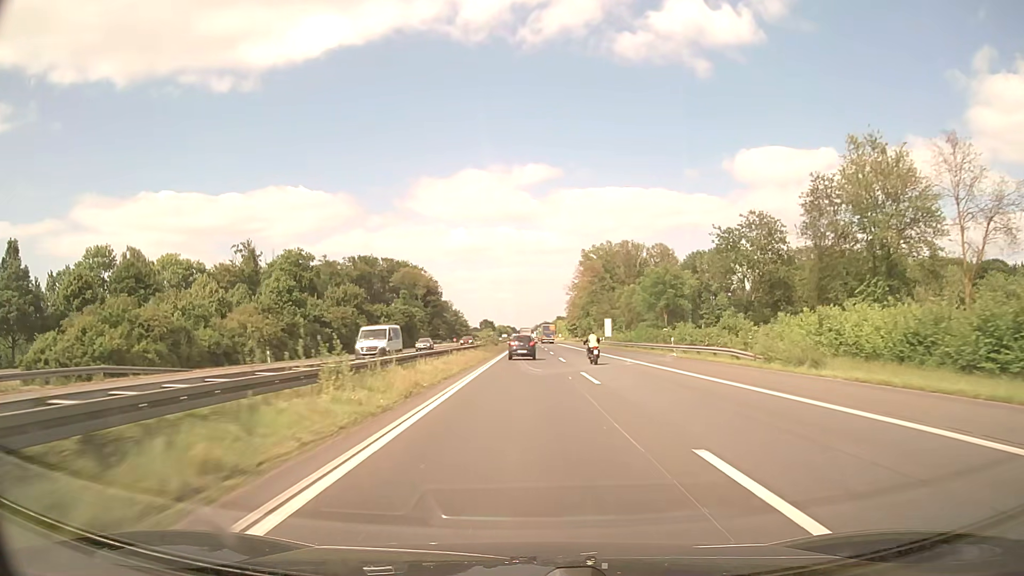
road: motorway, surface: asphalt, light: Day
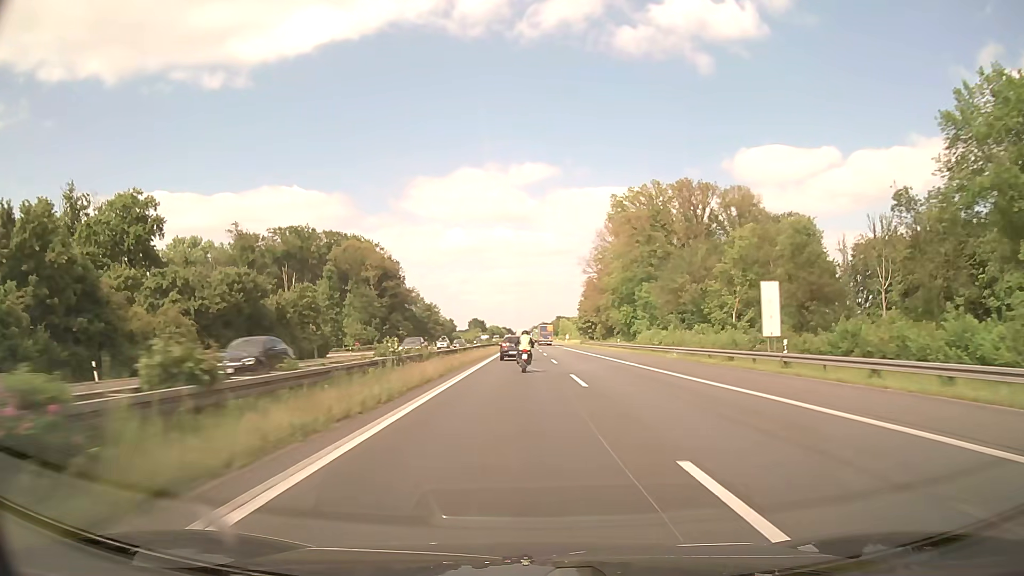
(+0.3, +72.8) m; 0°
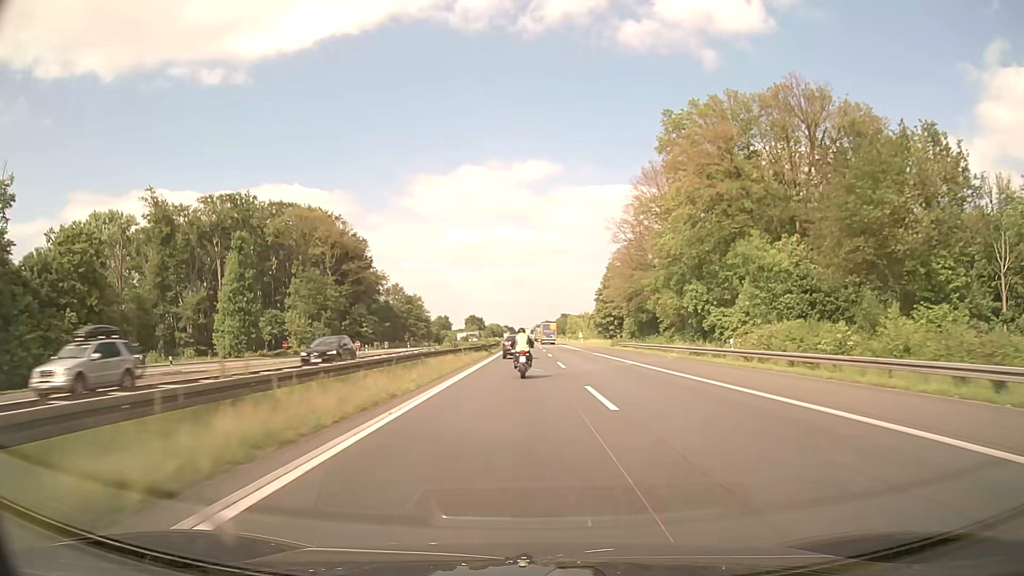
(-0.2, +42.6) m; 0°
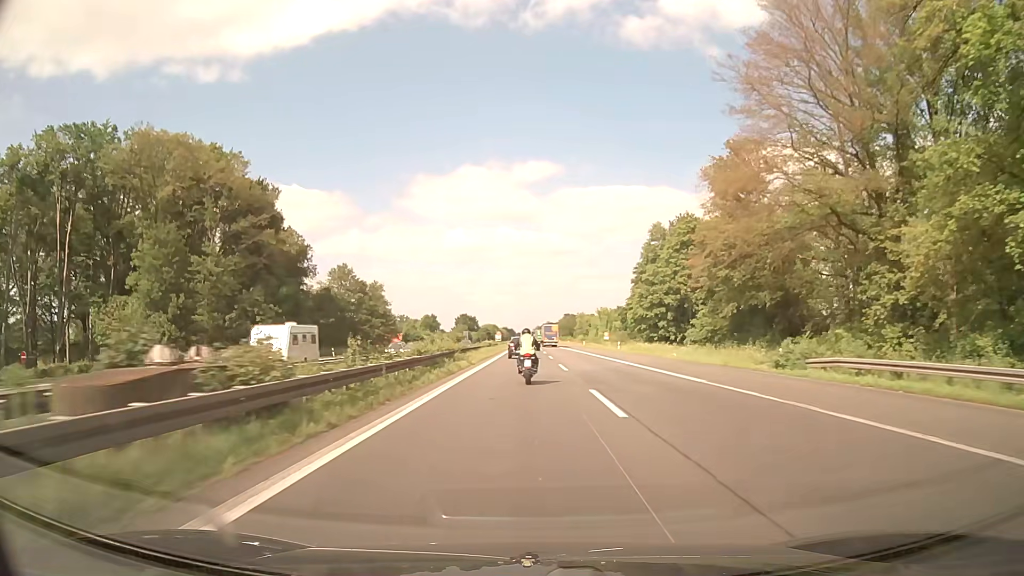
(-0.1, +55.0) m; 0°
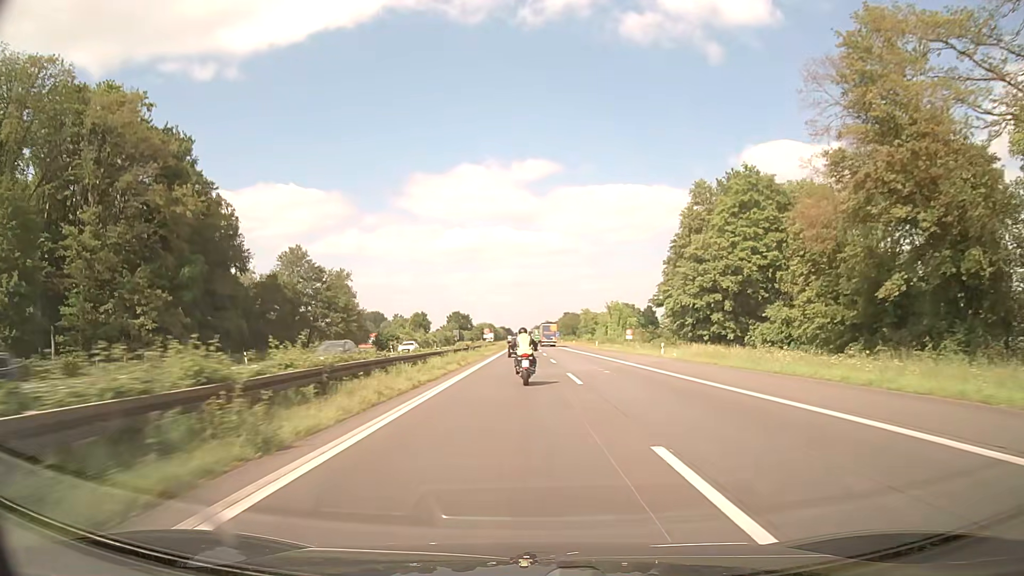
(0.0, +27.4) m; 0°
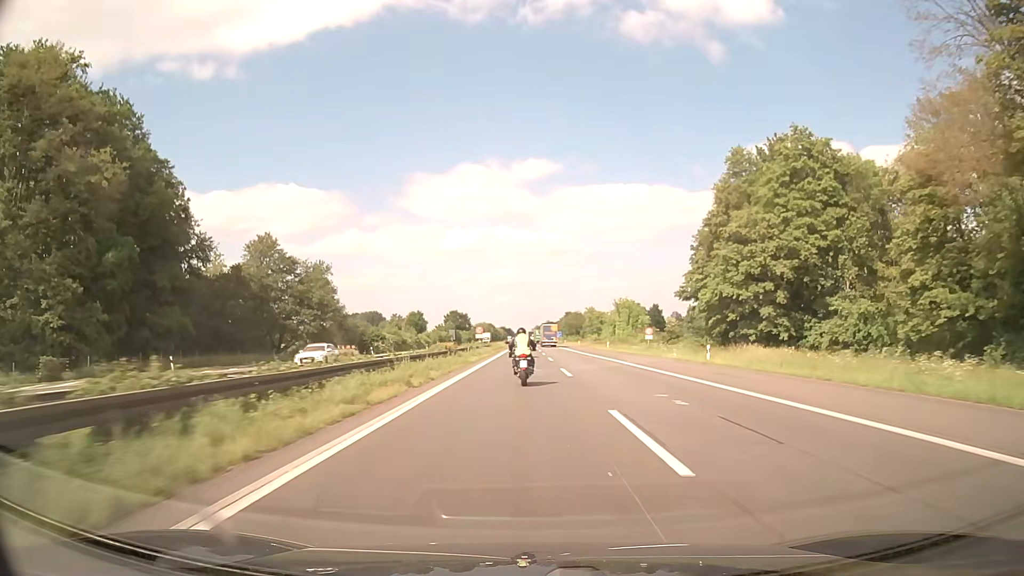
(0.0, +13.7) m; 0°
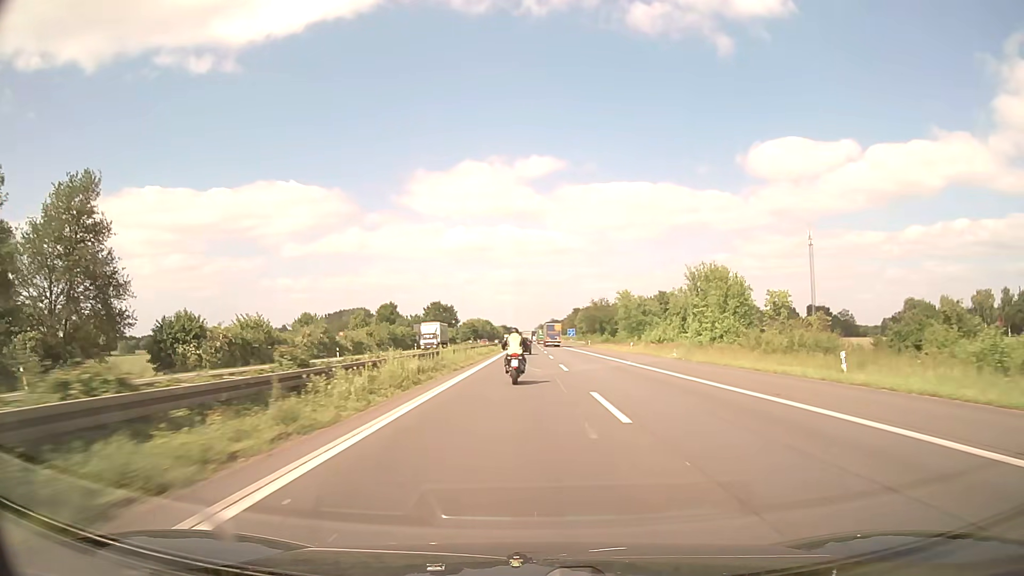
(-0.3, +68.1) m; 0°
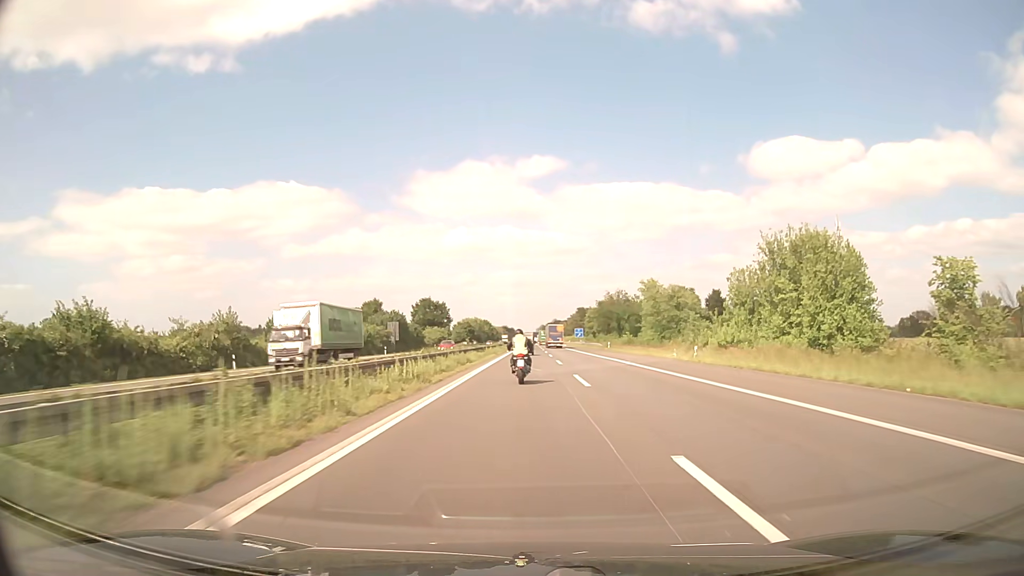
(0.0, +27.4) m; 0°
(0, +10) (0, +20) (0, +30) (0, +40) (0, +50) (0, +60) (0, +70) (0, +80) (0, +90) (0, +100) m
